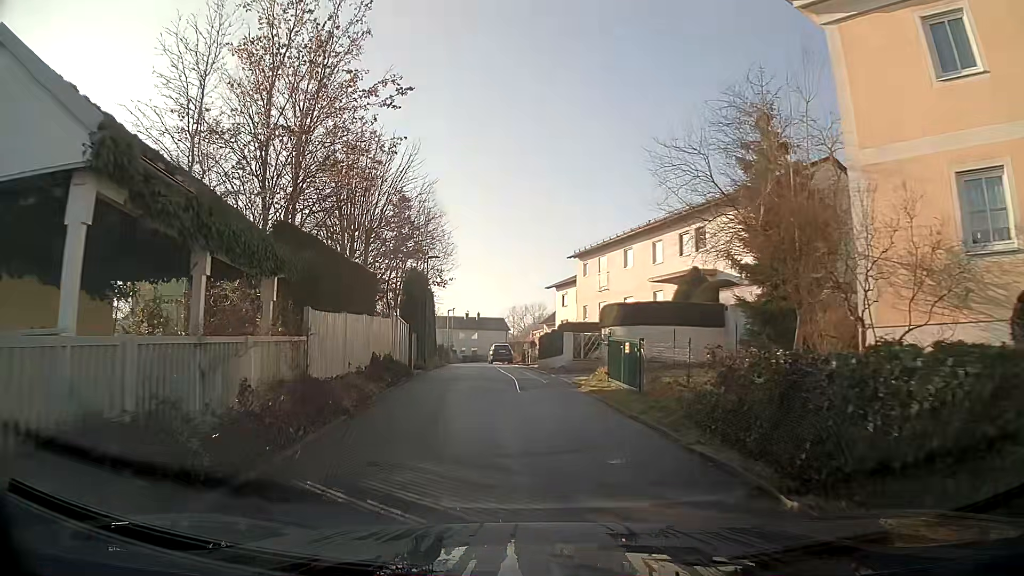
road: residential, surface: asphalt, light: Day
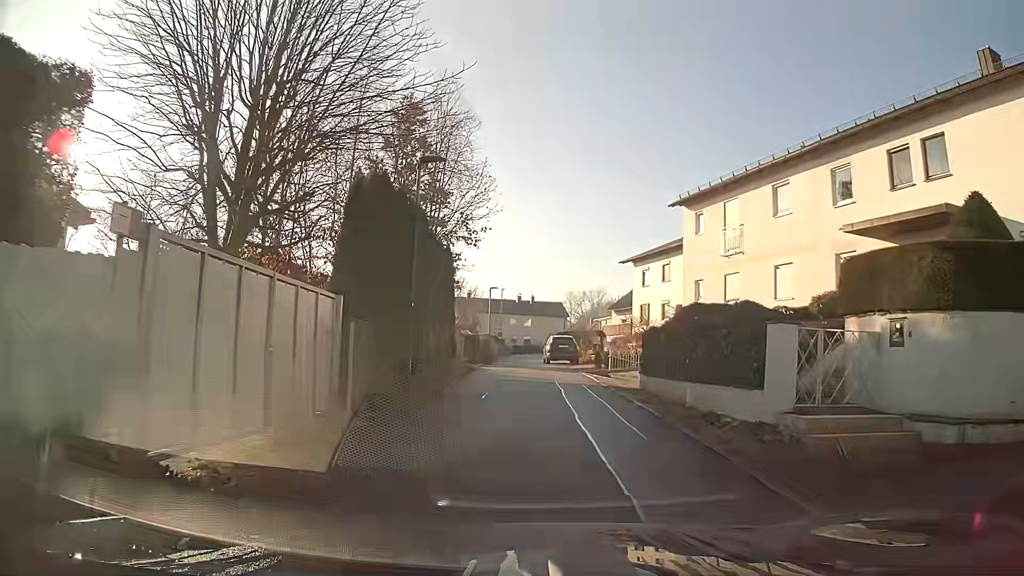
(-0.7, +16.4) m; -3°
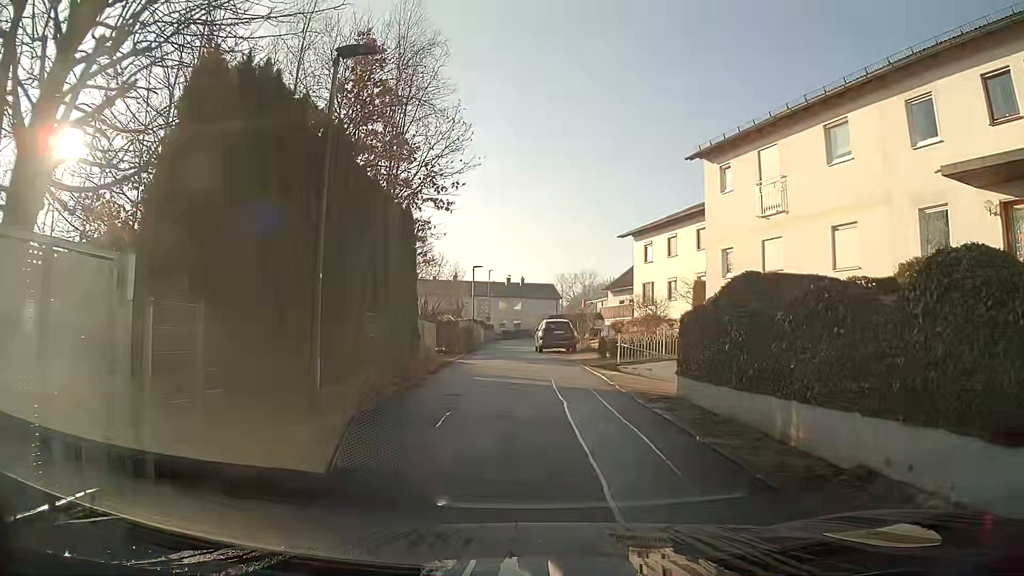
(+0.1, +5.6) m; +1°
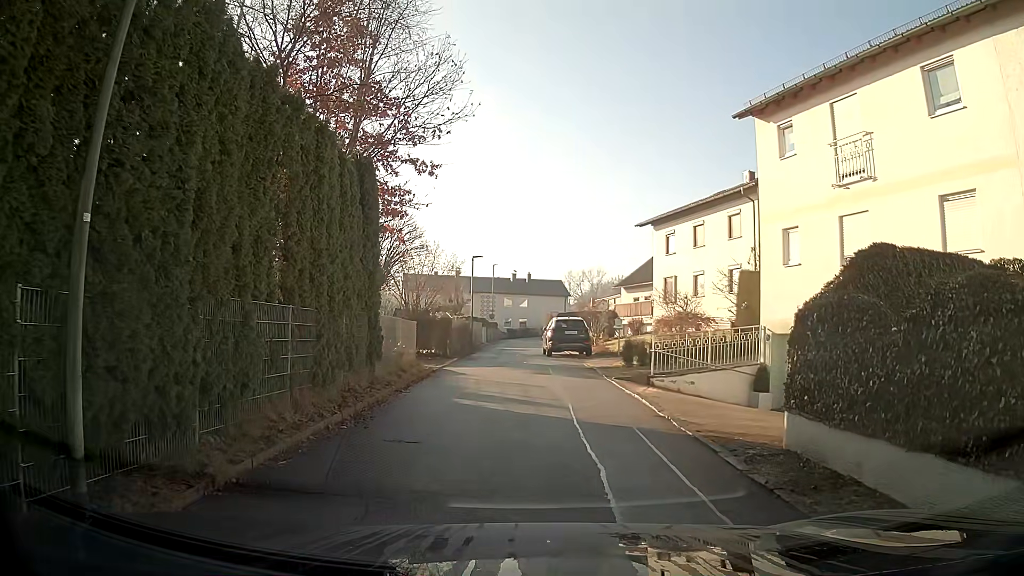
(-0.1, +5.1) m; -2°
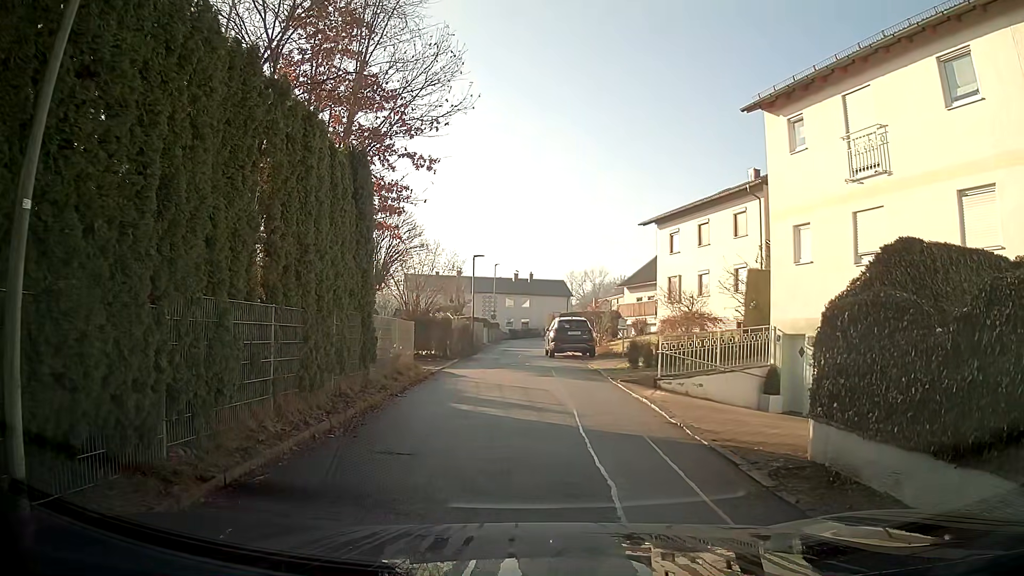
(0.0, +0.6) m; 0°
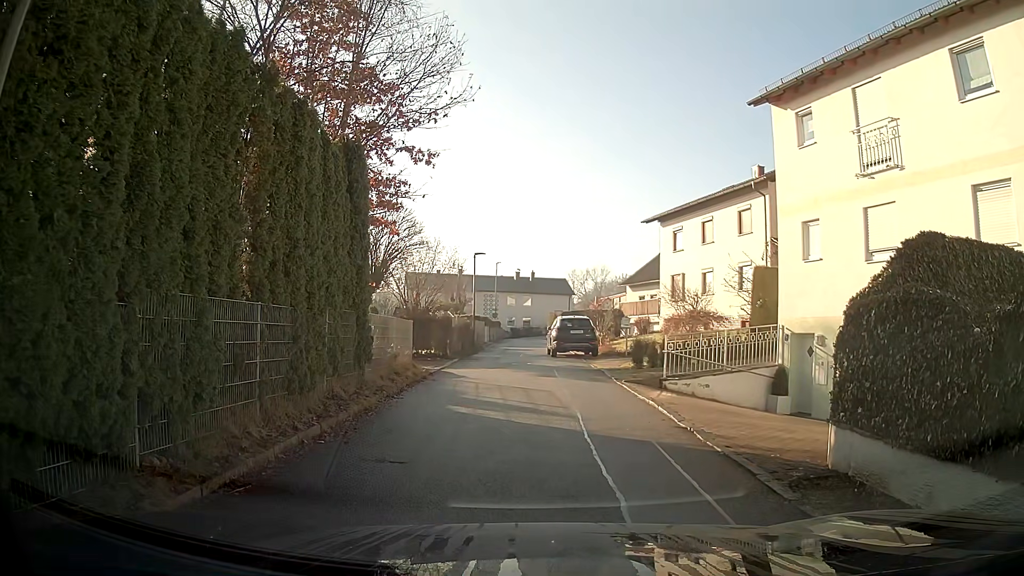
(0.0, +0.5) m; 0°
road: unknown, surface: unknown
